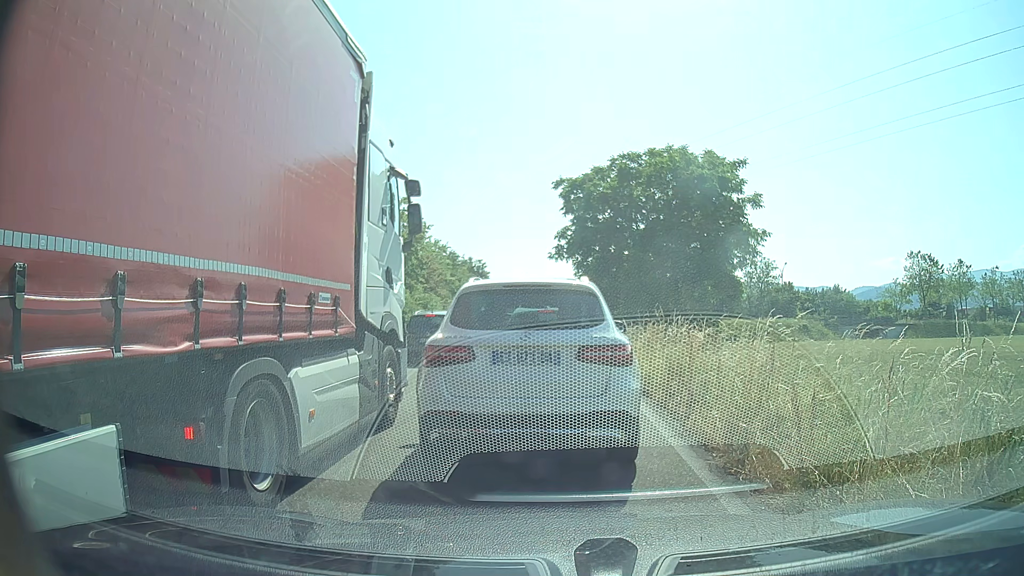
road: trunk_link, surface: asphalt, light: Day
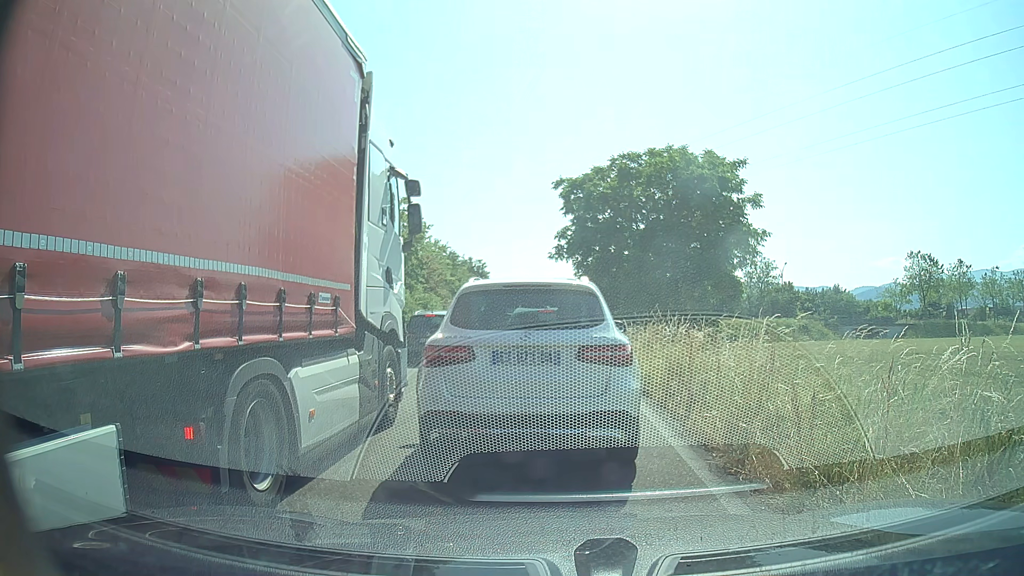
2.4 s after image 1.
(0.0, 0.0) m; 0°
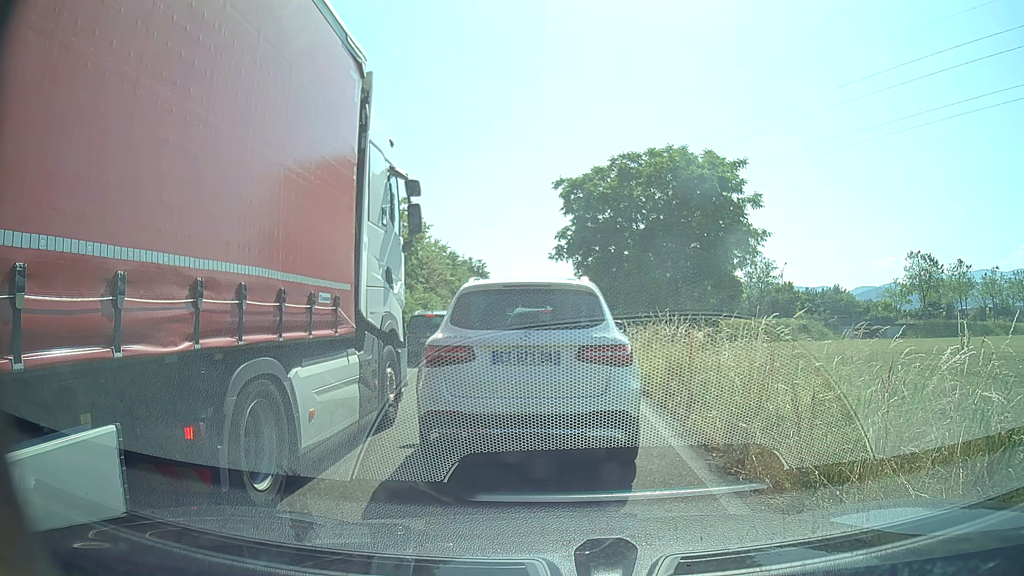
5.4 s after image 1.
(0.0, 0.0) m; 0°
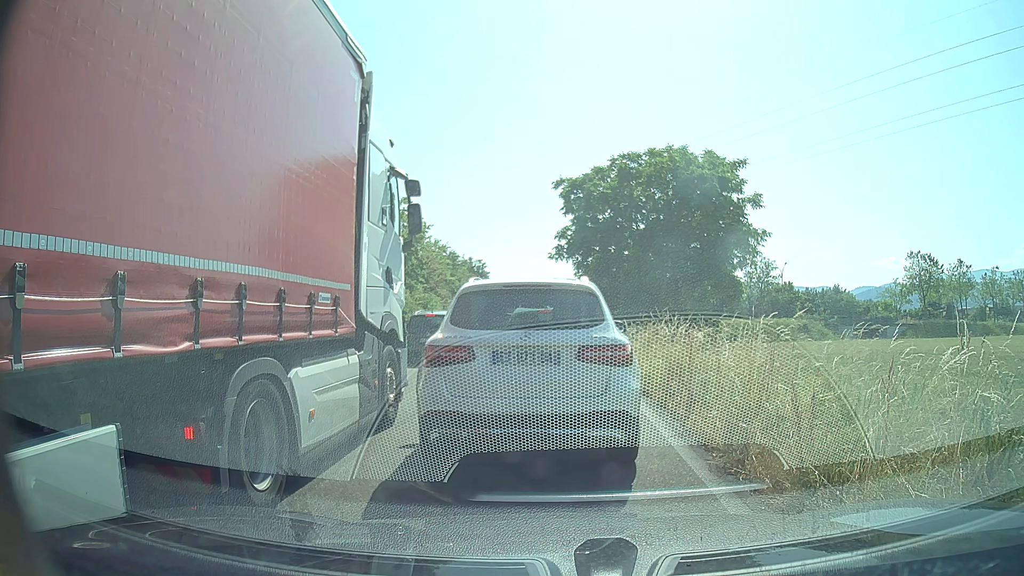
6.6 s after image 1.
(0.0, 0.0) m; 0°
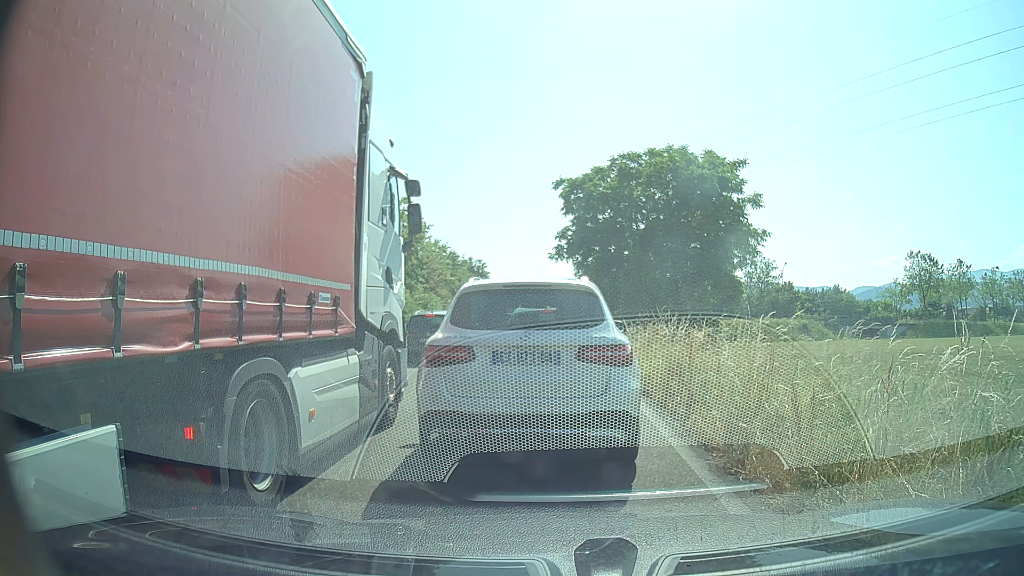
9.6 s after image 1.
(0.0, 0.0) m; 0°
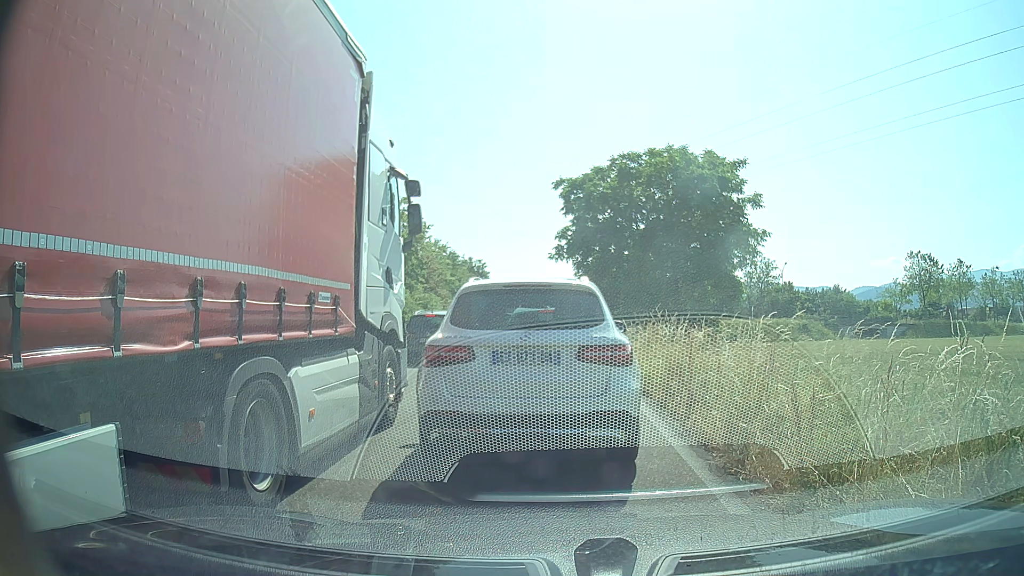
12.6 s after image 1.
(0.0, 0.0) m; 0°
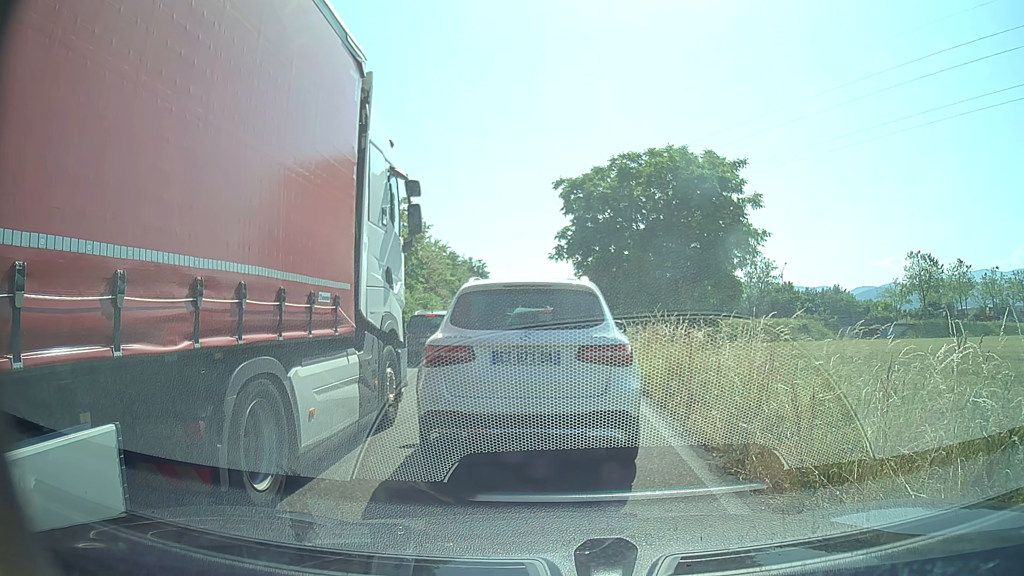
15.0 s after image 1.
(0.0, 0.0) m; 0°
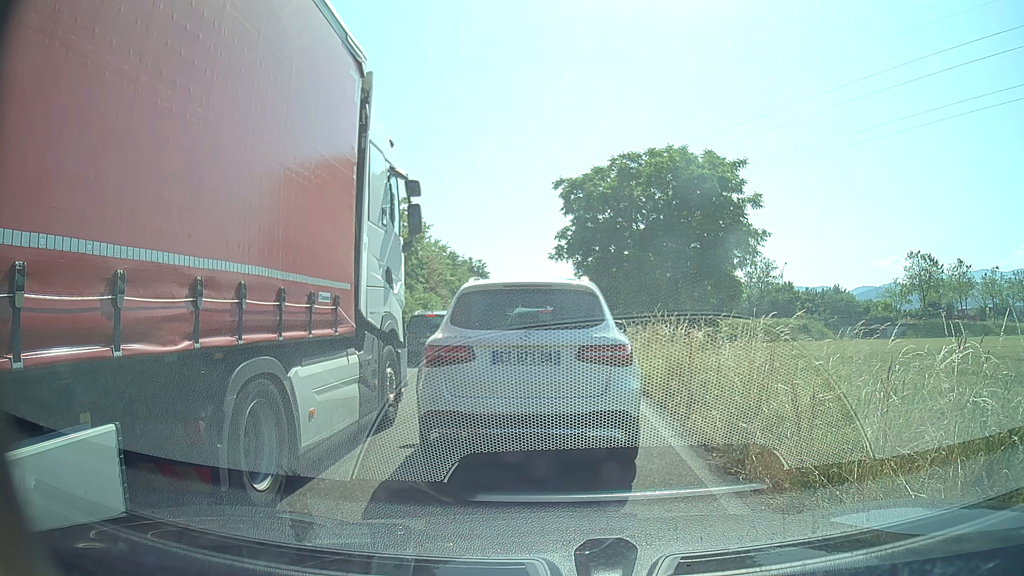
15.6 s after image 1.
(0.0, 0.0) m; 0°
